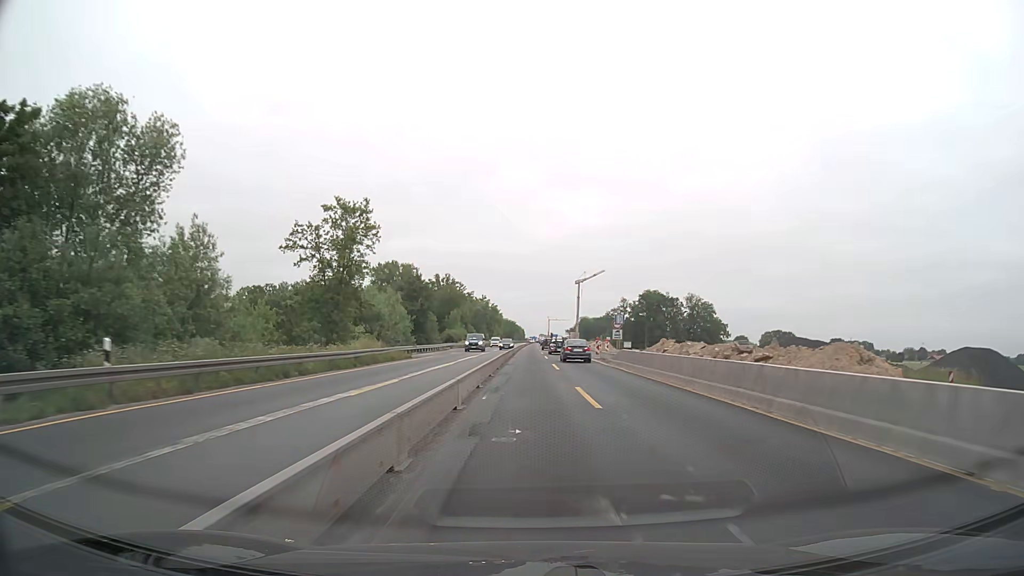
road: motorway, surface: concrete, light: Day
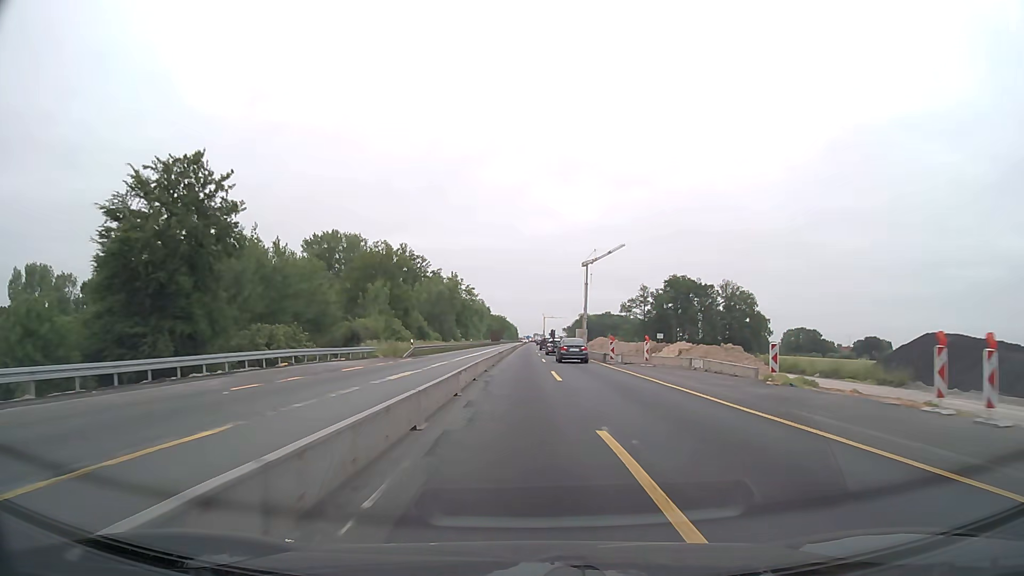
(+0.9, +63.2) m; +1°
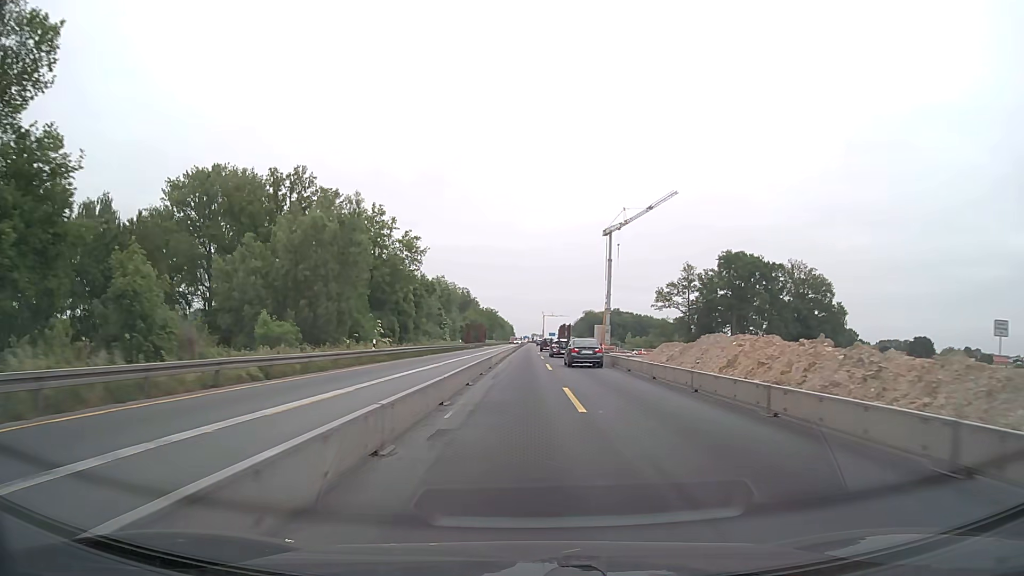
(+0.1, +63.5) m; 0°
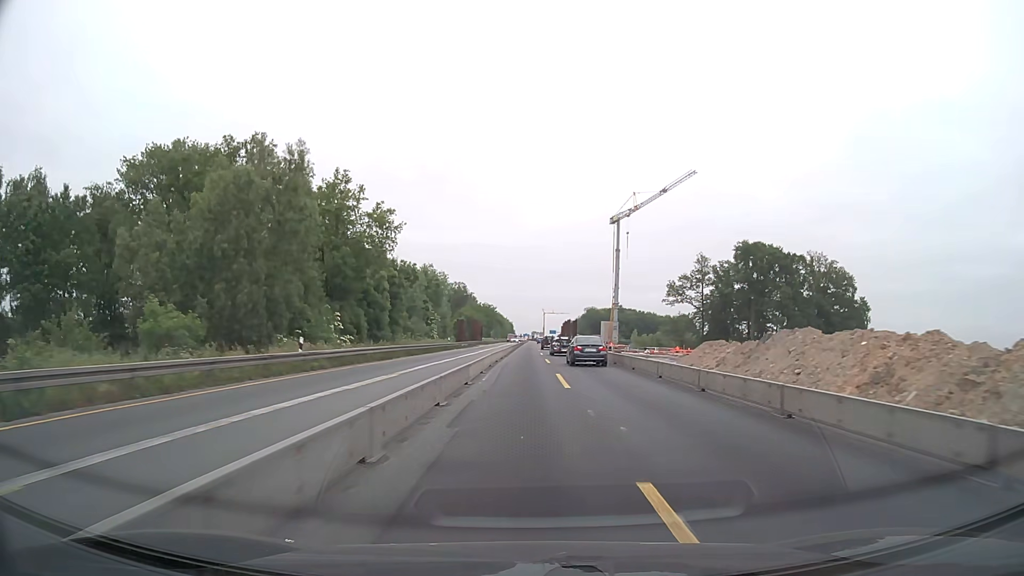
(0.0, +12.7) m; 0°
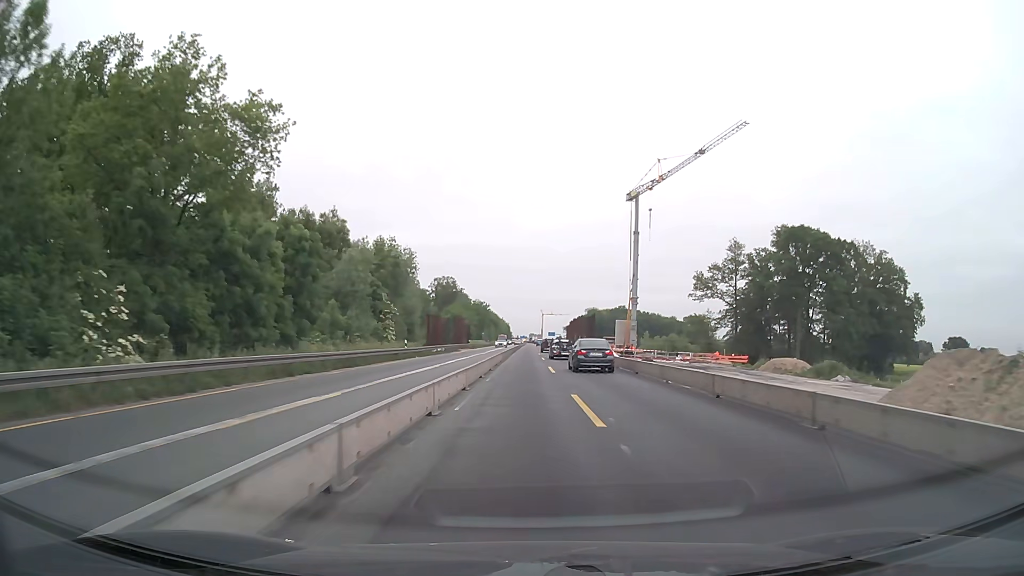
(0.0, +25.4) m; 0°
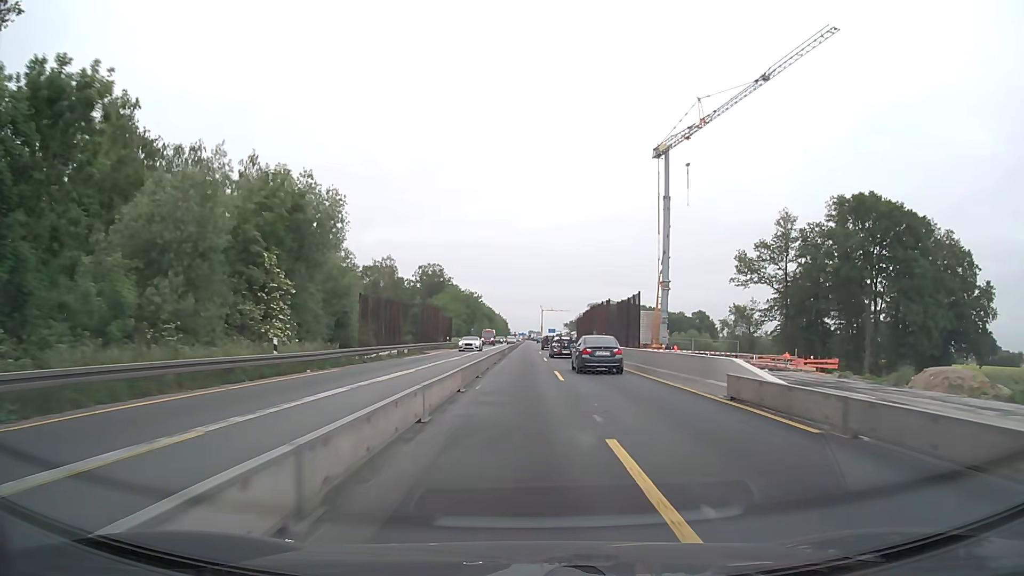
(+0.1, +25.4) m; 0°
(0, +10) (0, +20) (0, +30) (0, +40) (0, +50) (0, +60) (0, +70) (0, +80) (+1, +90) (+1, +100) m
